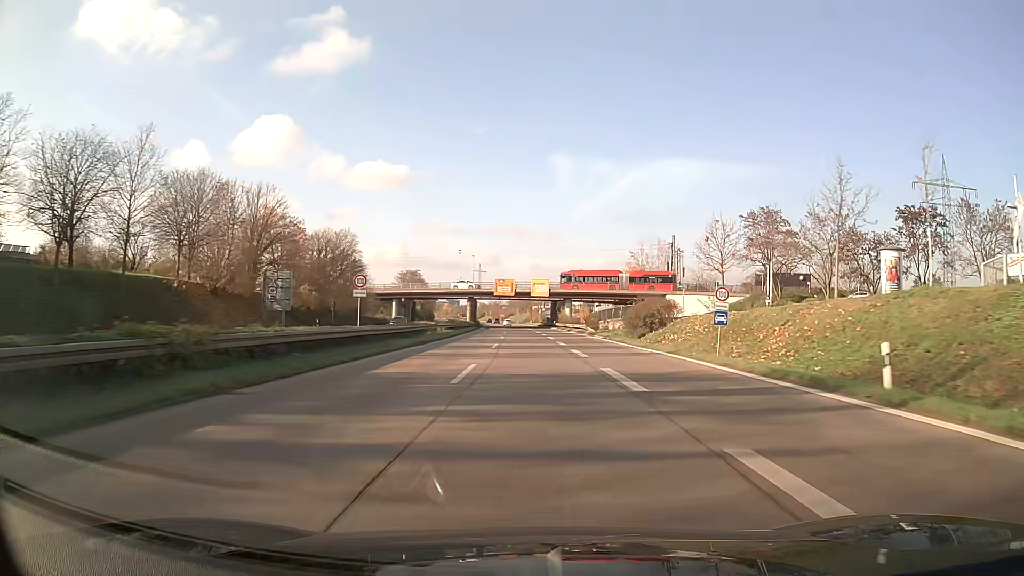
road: trunk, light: Day
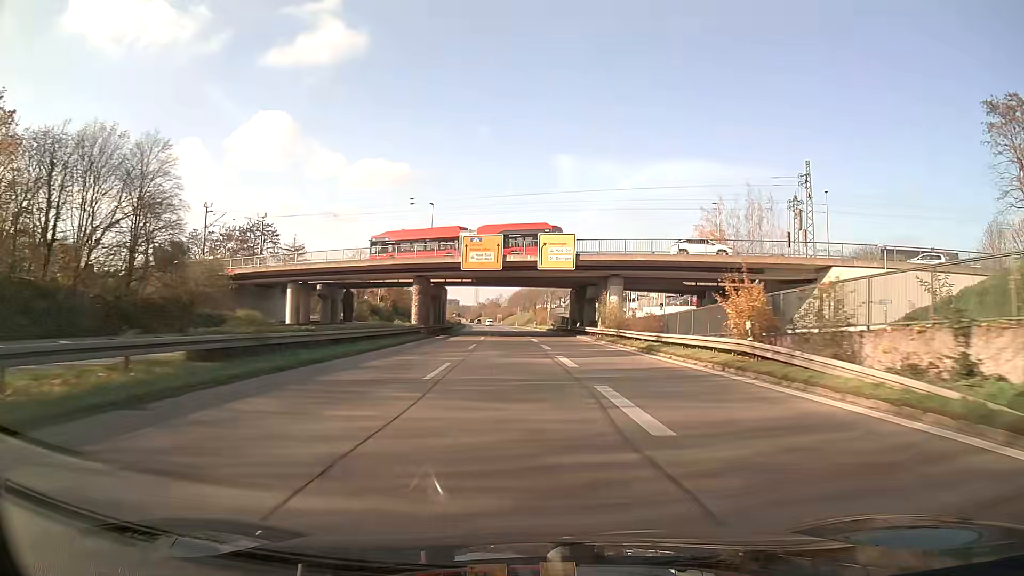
(-0.2, +53.4) m; 0°
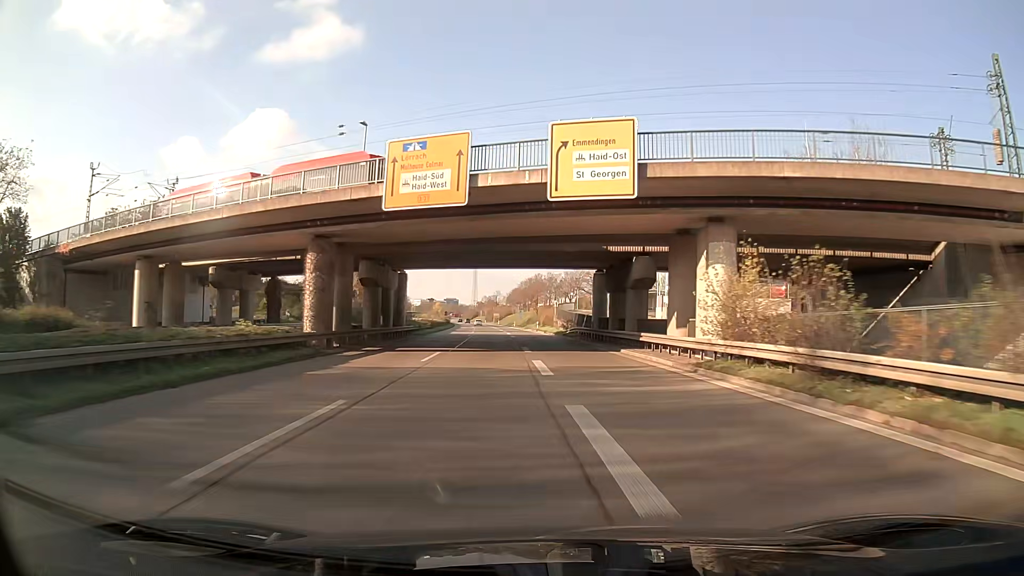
(0.0, +27.4) m; 0°
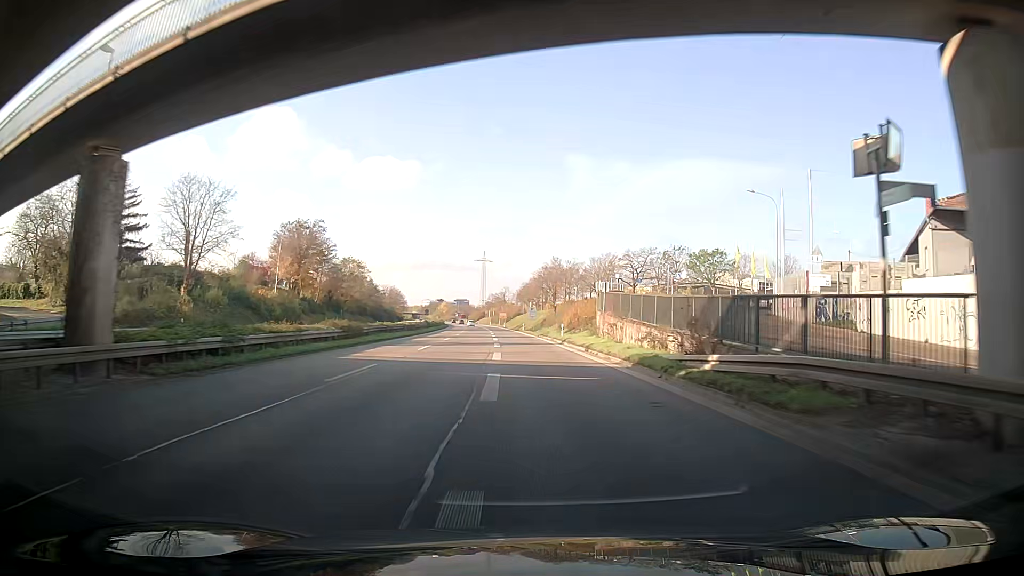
(-0.5, +41.6) m; -1°
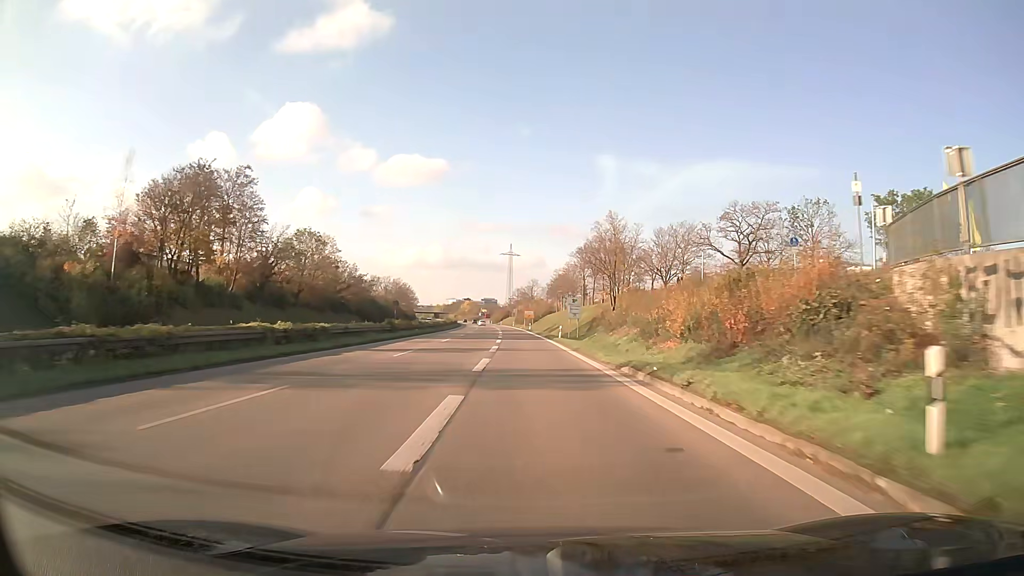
(-1.1, +41.6) m; -3°
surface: asphalt
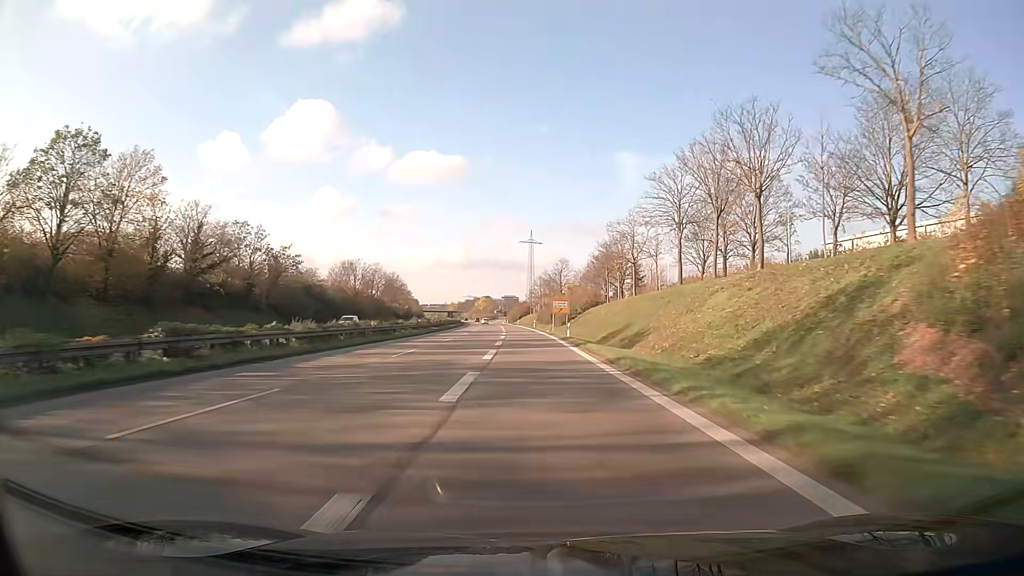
(-1.0, +55.3) m; -2°
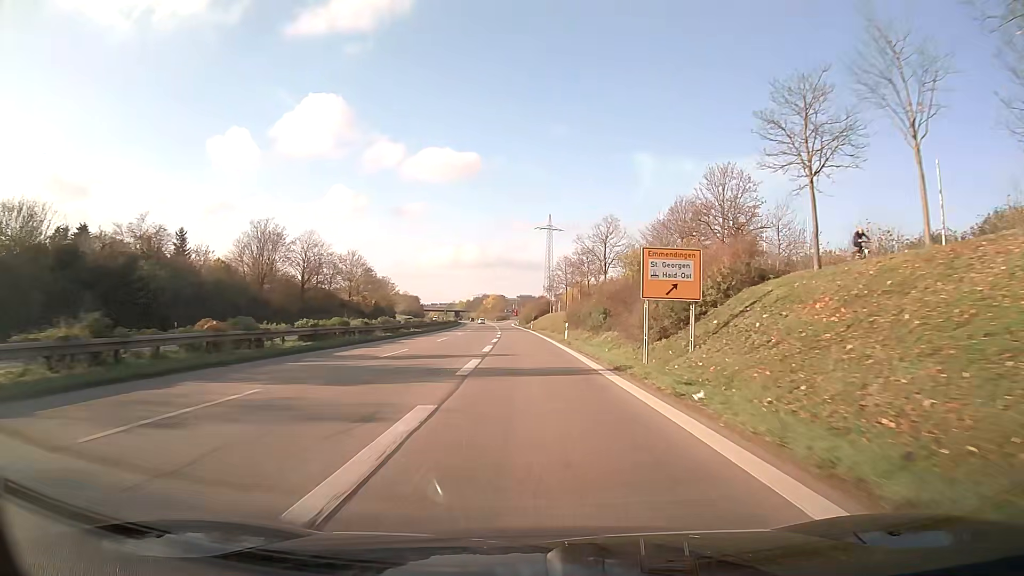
(-0.6, +55.2) m; -1°
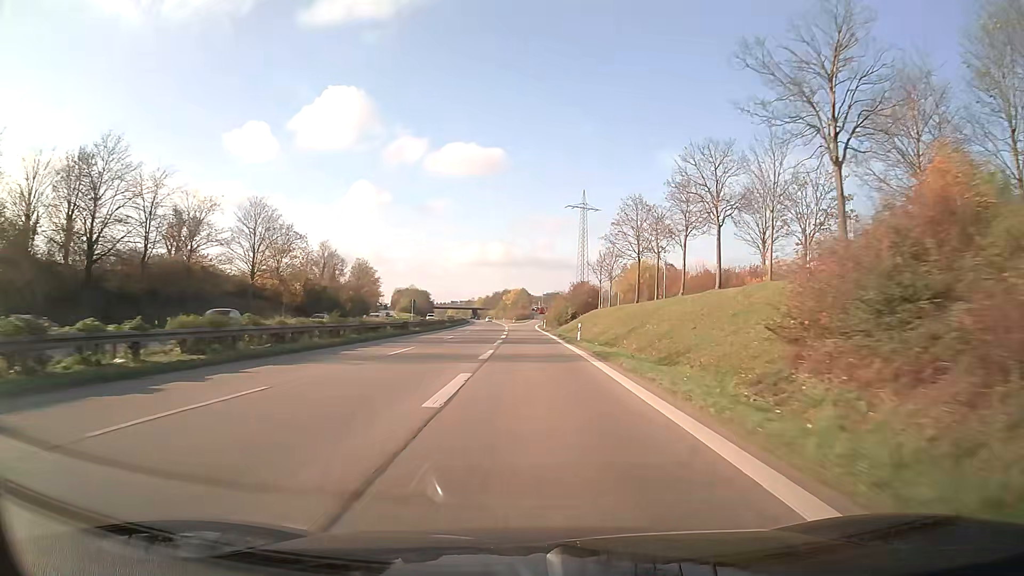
(-1.0, +54.6) m; -2°
